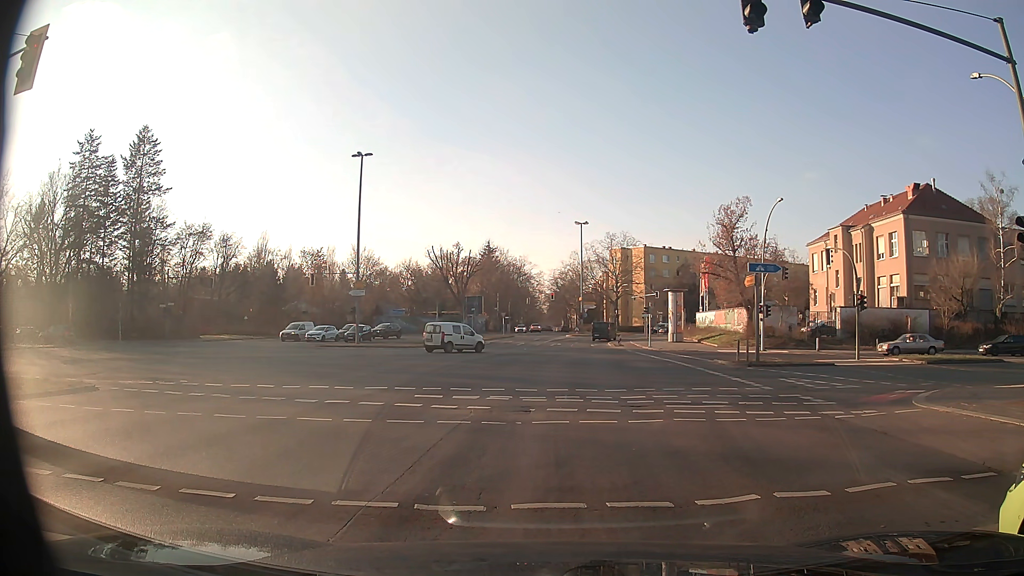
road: secondary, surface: asphalt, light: Day
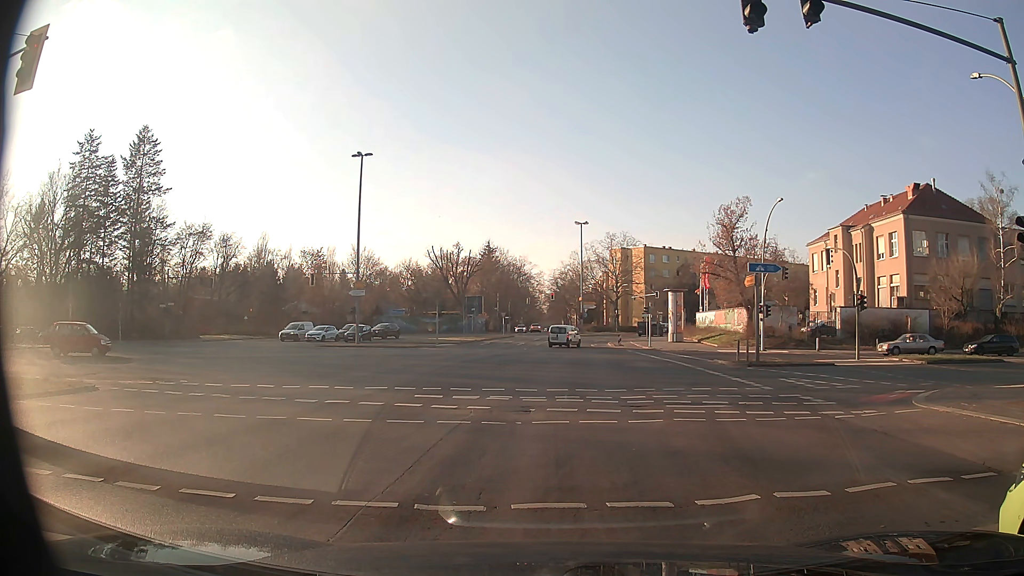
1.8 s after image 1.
(0.0, 0.0) m; 0°
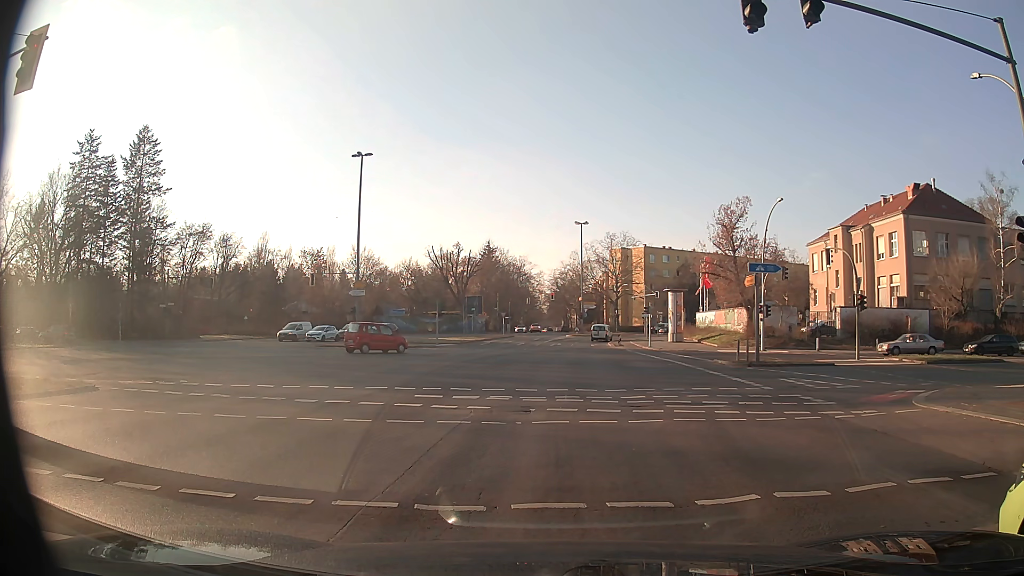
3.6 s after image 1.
(0.0, 0.0) m; 0°
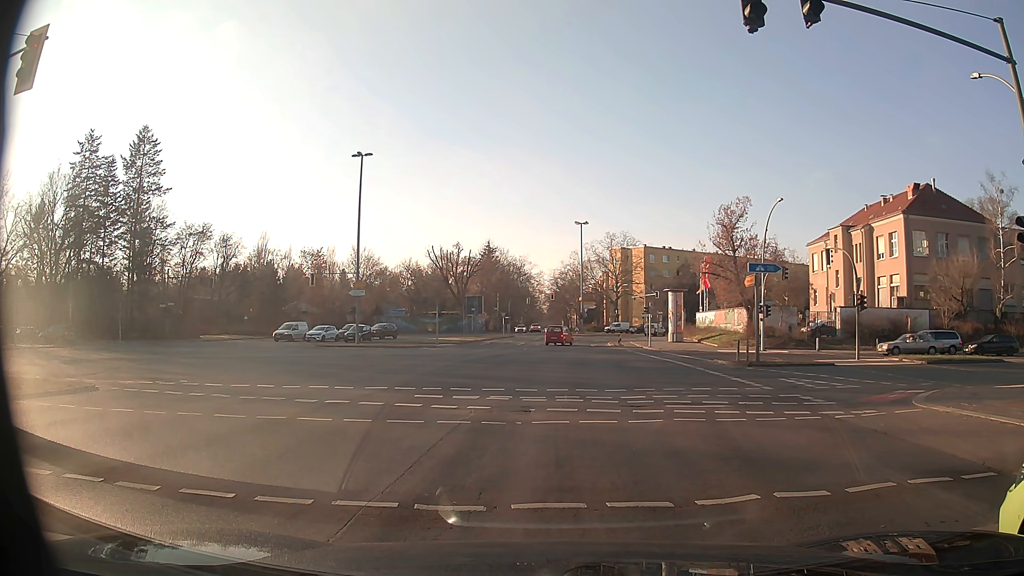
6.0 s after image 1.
(0.0, 0.0) m; 0°
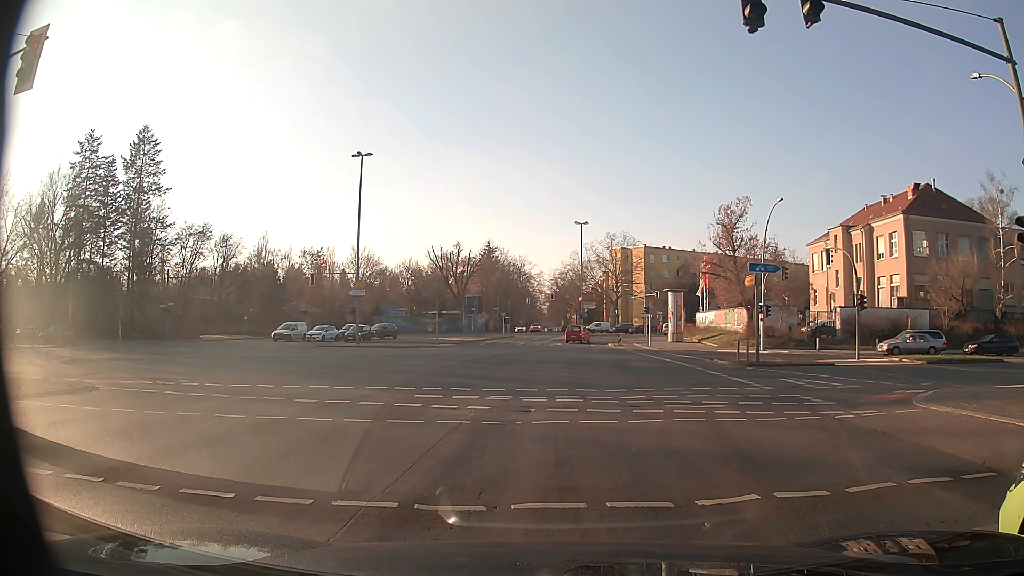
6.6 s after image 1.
(0.0, 0.0) m; 0°
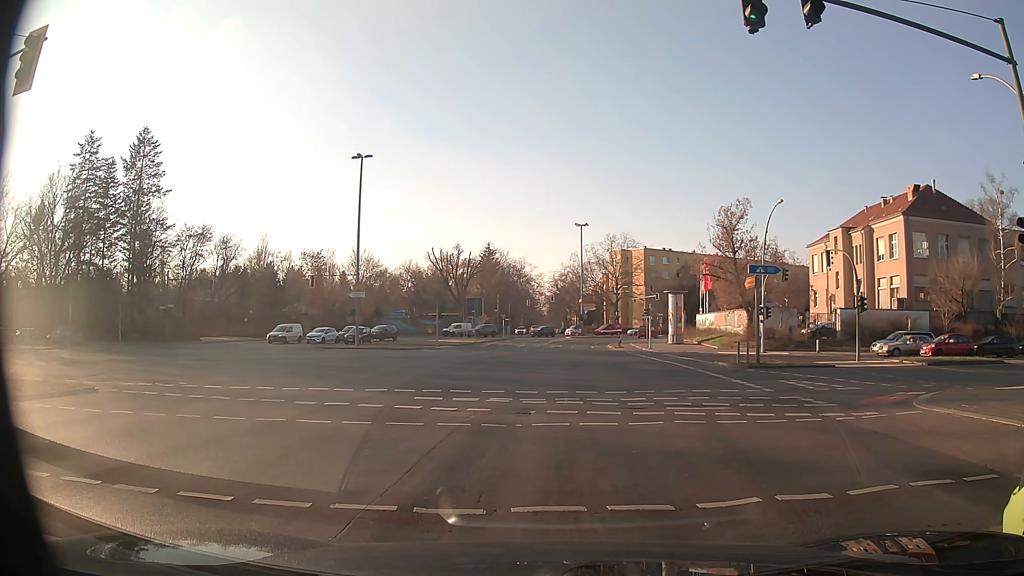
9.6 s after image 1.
(0.0, 0.0) m; 0°
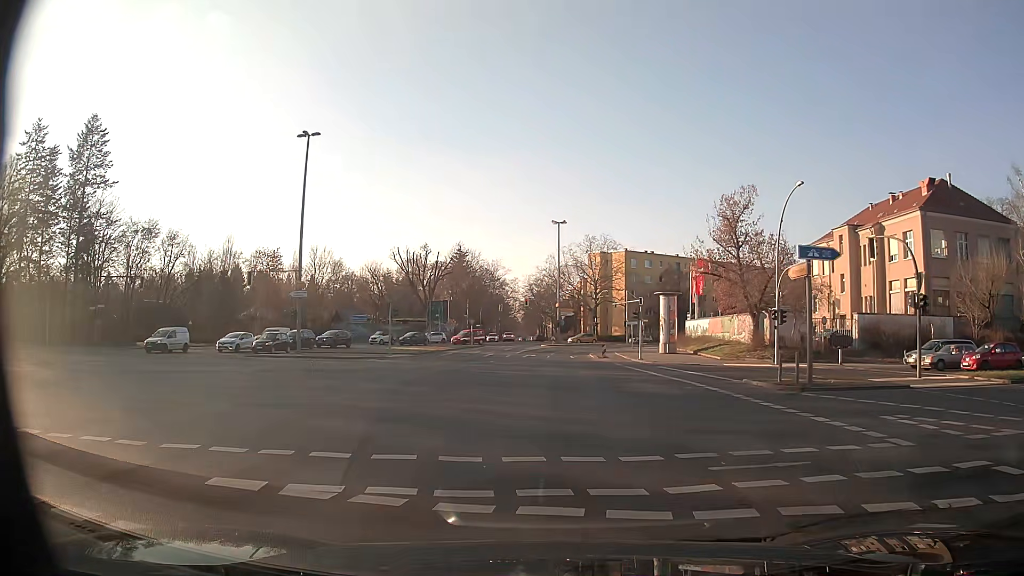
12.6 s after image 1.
(+0.5, +8.5) m; +5°
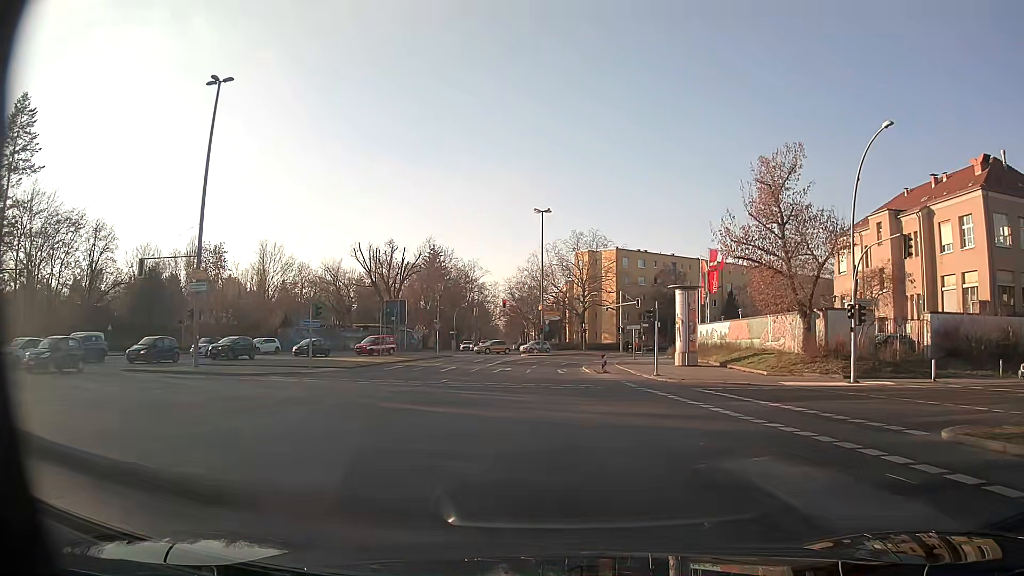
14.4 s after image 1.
(+0.1, +13.0) m; +1°
(0, +10) (0, +20) (0, +30) (+1, +40) (+2, +50) (+4, +60) (+8, +69) (+13, +77) (+20, +84) (+28, +90) m
